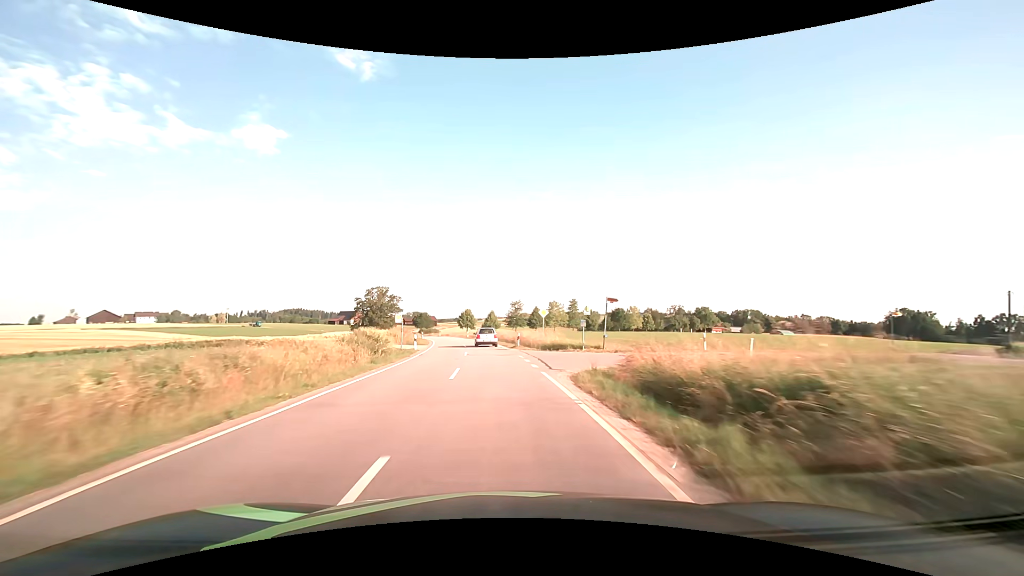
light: Day
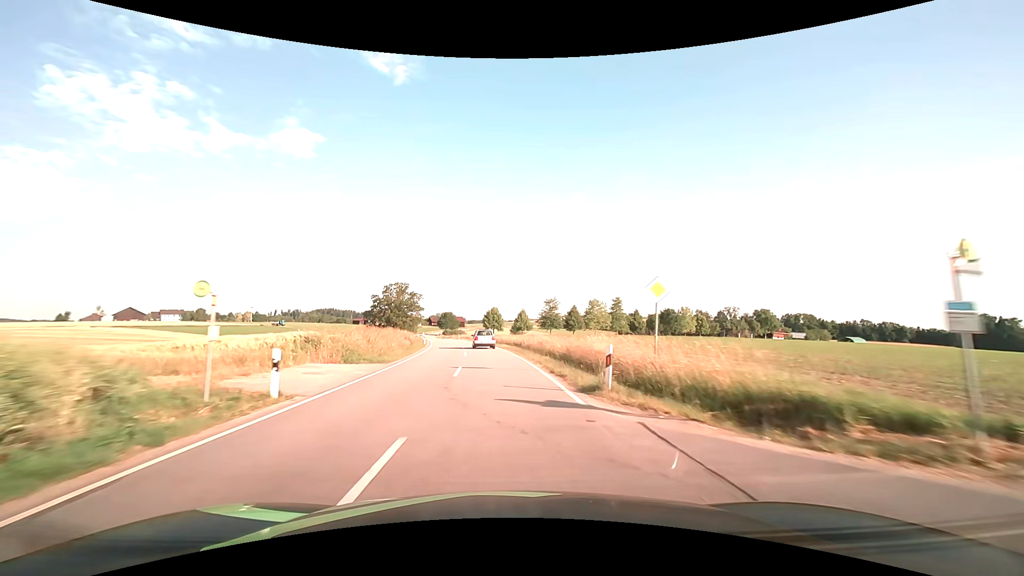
(-0.7, +23.5) m; -4°
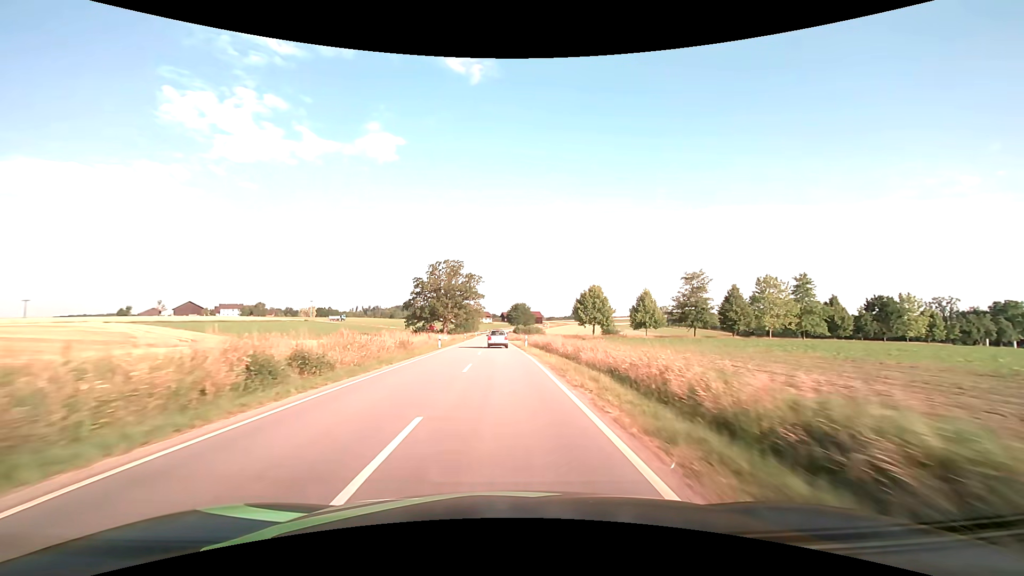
(-4.7, +59.5) m; -9°
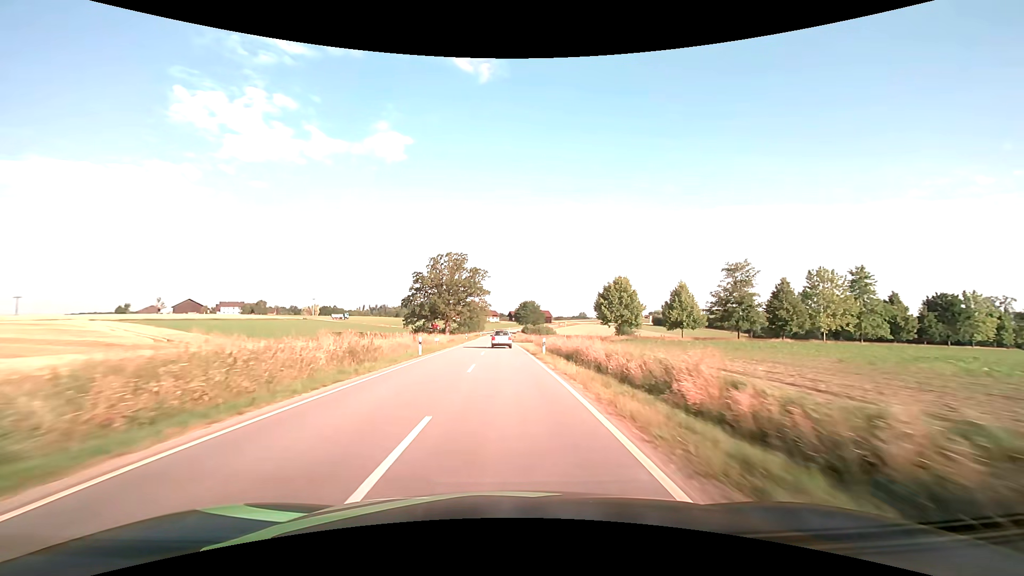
(-0.1, +12.2) m; -1°
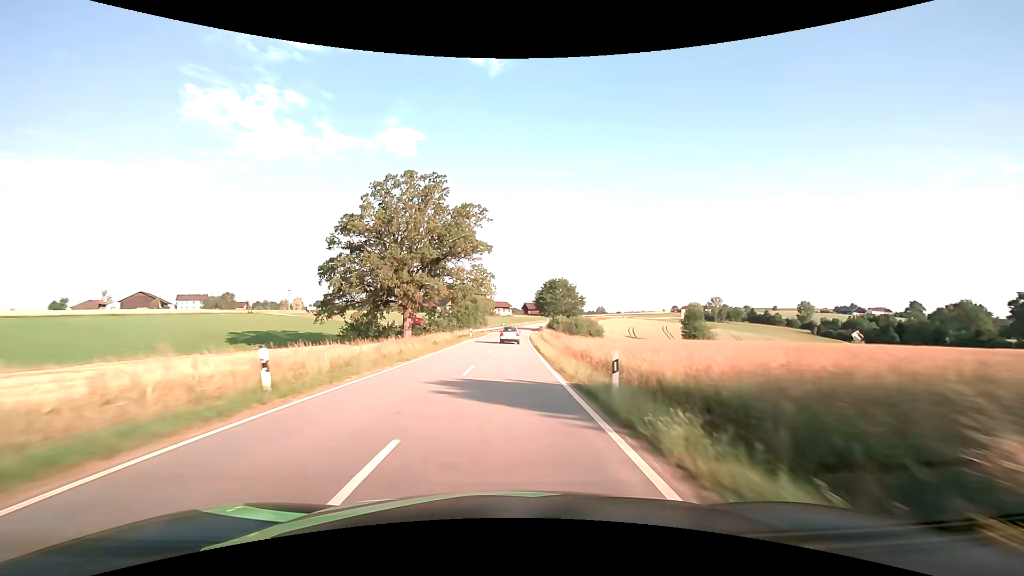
(-0.8, +62.8) m; -2°
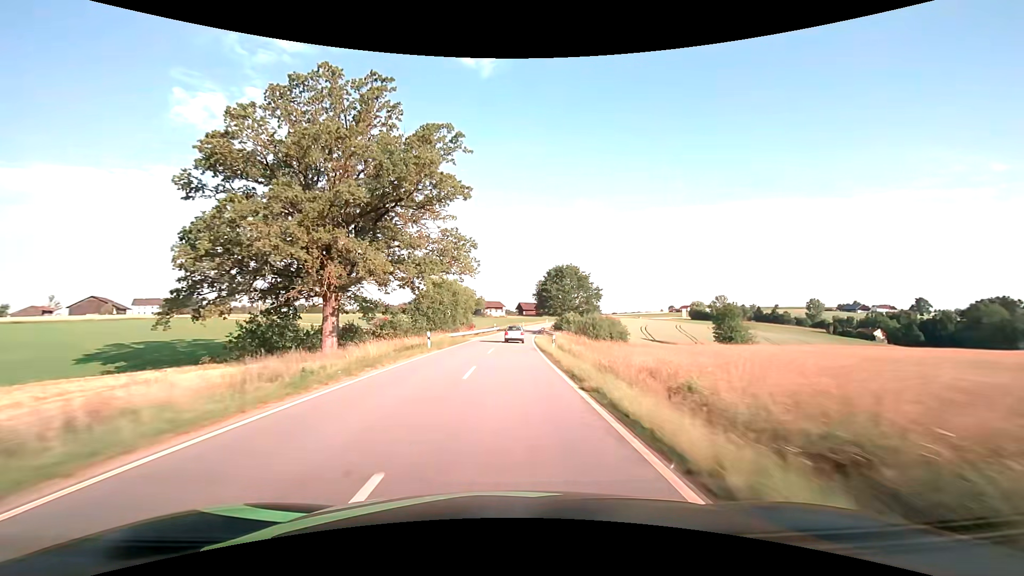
(+0.1, +25.8) m; +1°
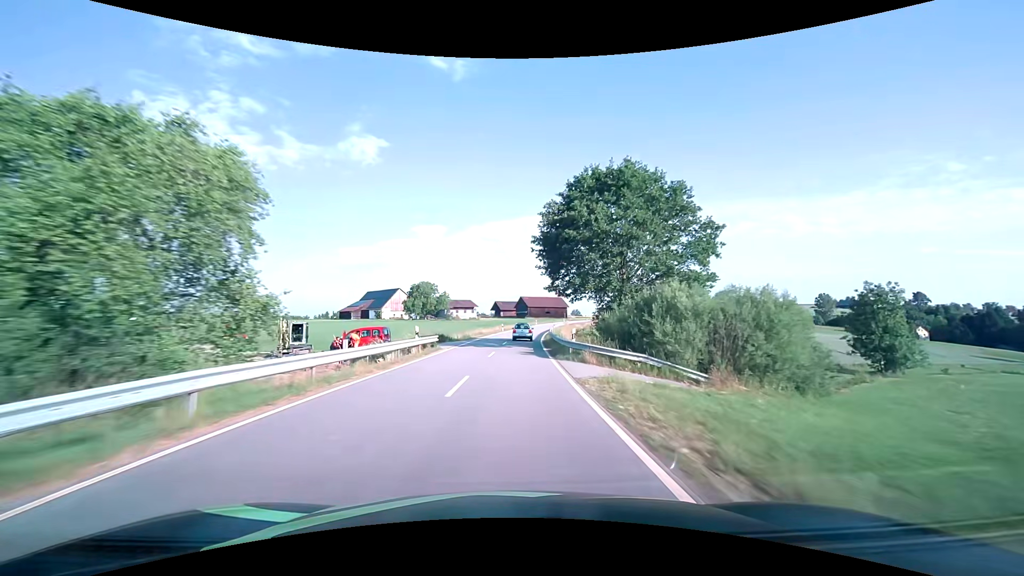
(+1.2, +52.0) m; +3°
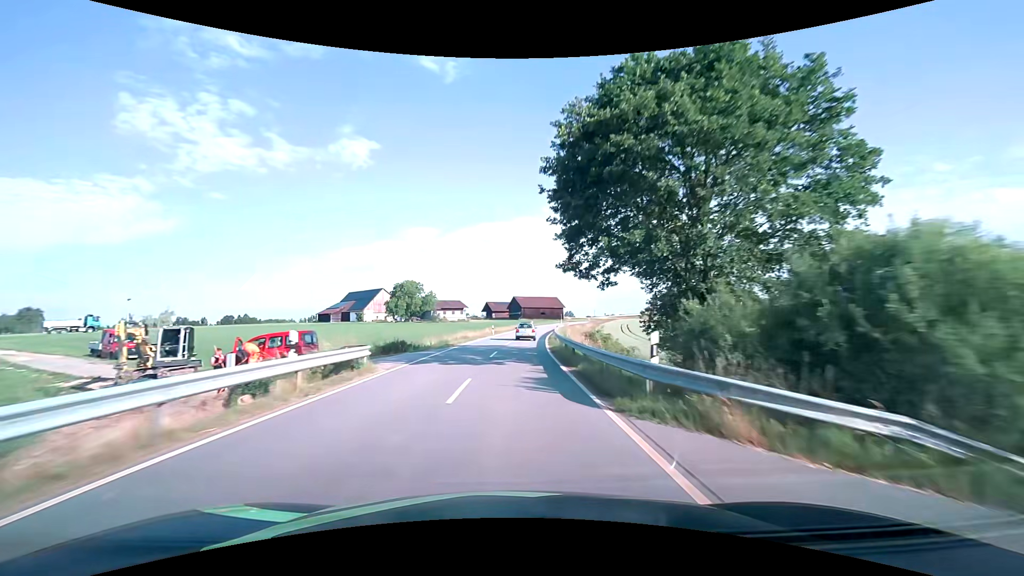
(+0.1, +13.0) m; +1°
(0, +10) (0, +20) (+1, +30) (+2, +40) (+3, +50) (+4, +60) (+5, +70) (+6, +80) (+8, +90) (+10, +99) m
